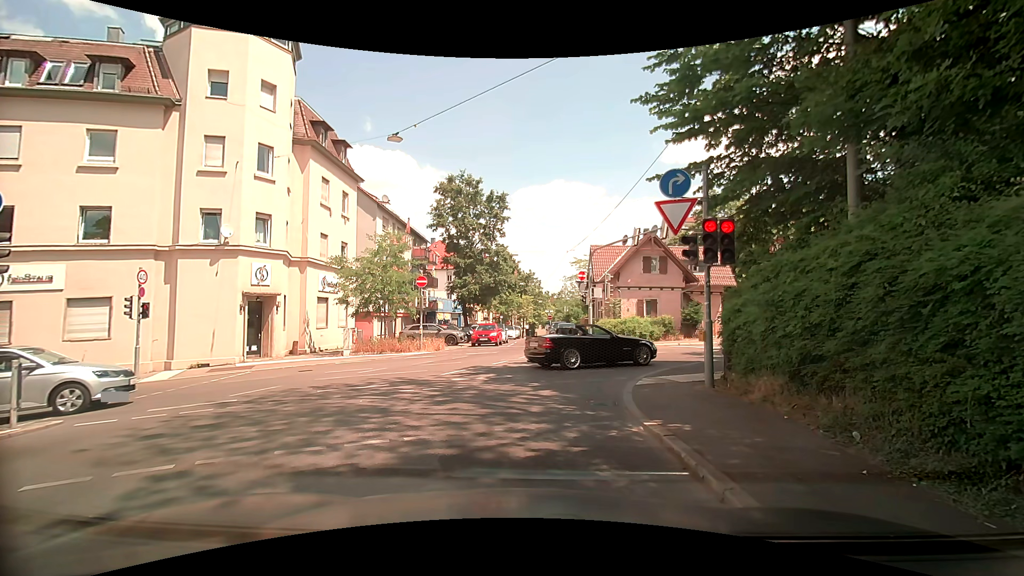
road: unclassified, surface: asphalt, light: Day
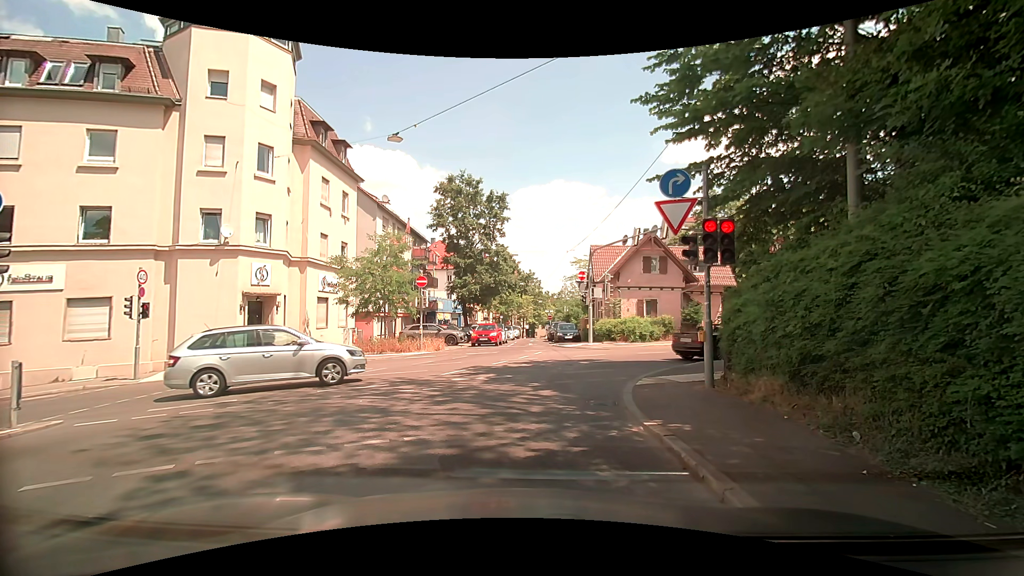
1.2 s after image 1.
(0.0, 0.0) m; 0°
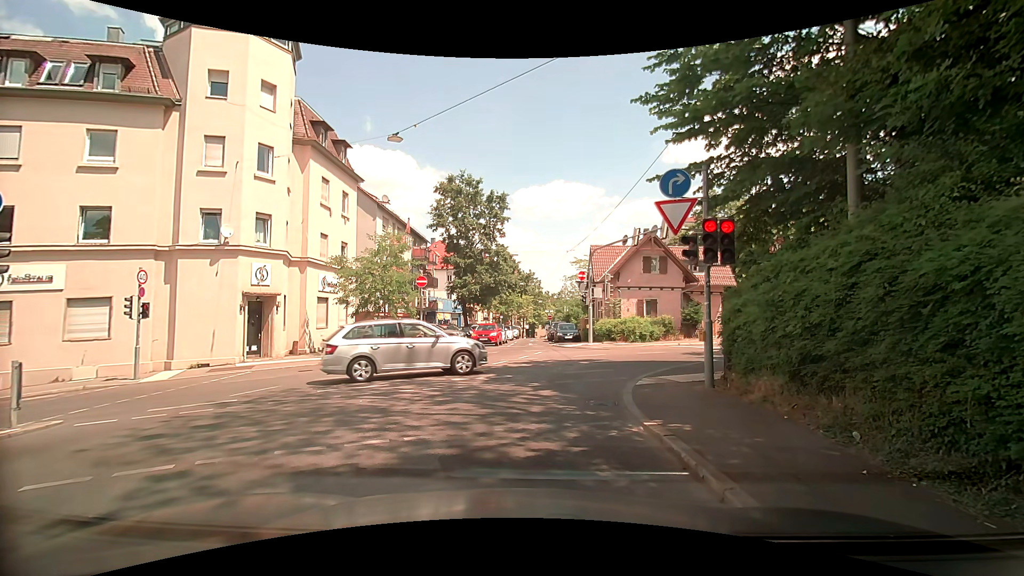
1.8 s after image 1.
(0.0, 0.0) m; 0°
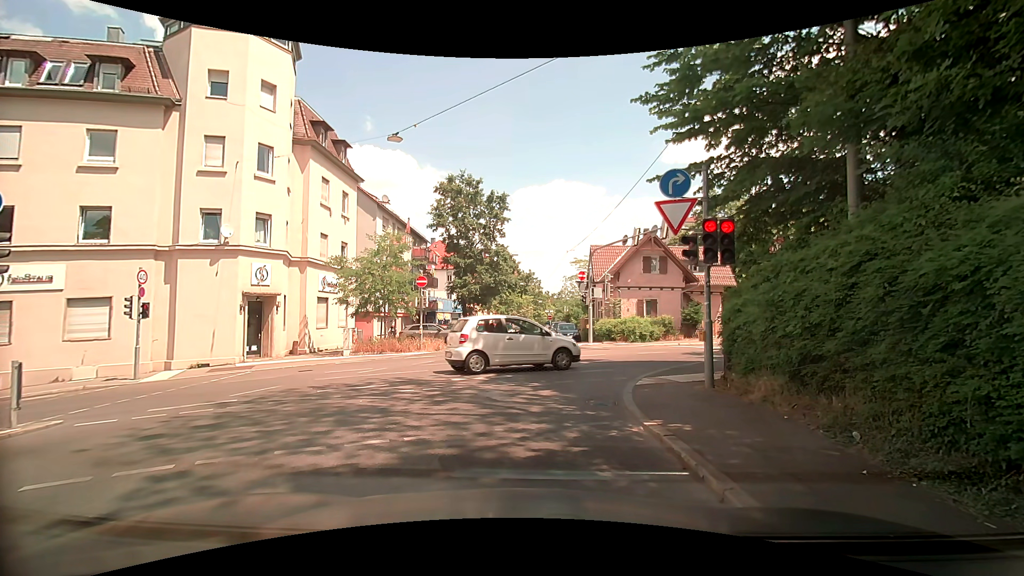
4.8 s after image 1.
(0.0, 0.0) m; 0°
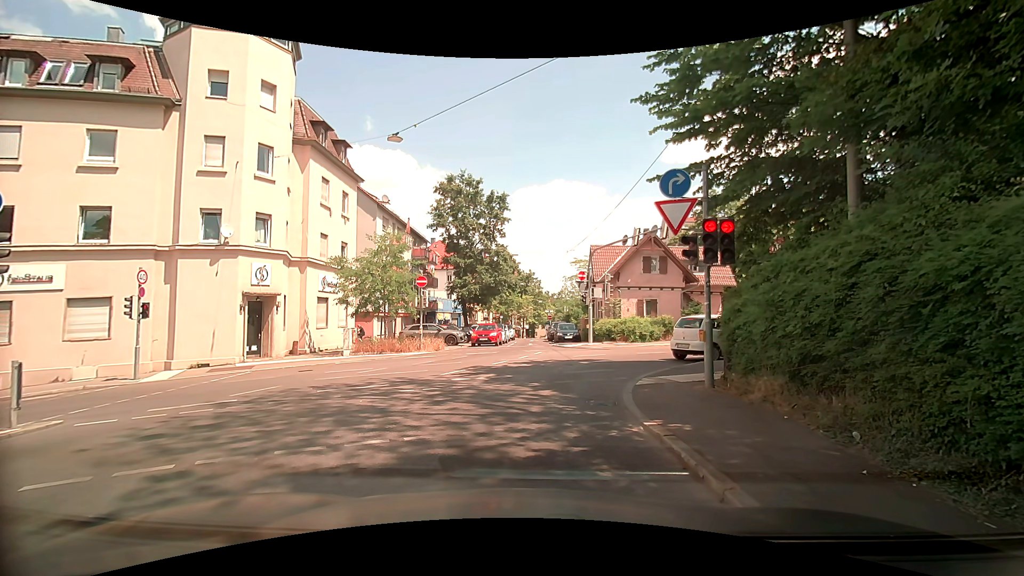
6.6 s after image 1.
(0.0, 0.0) m; 0°
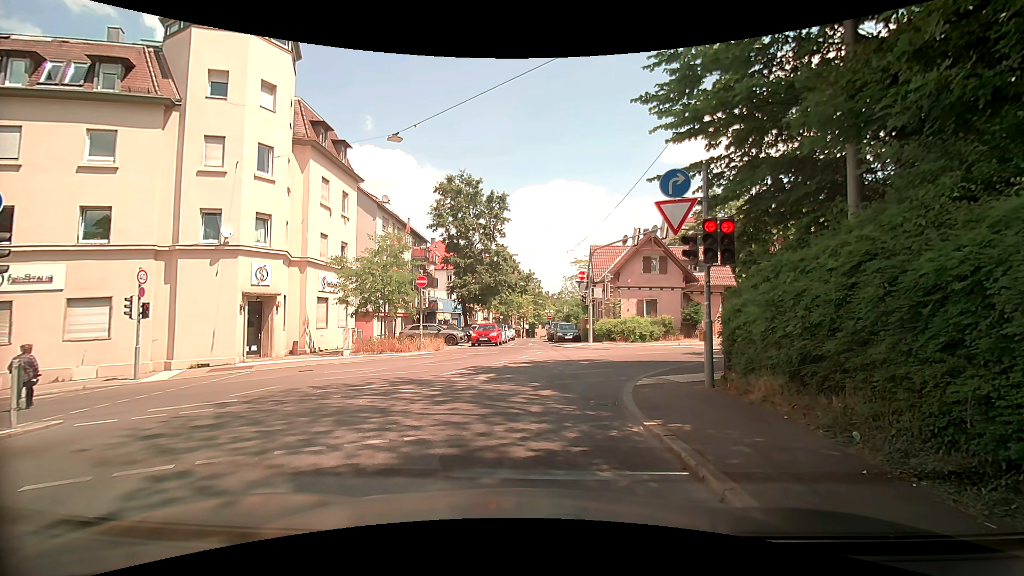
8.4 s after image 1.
(0.0, 0.0) m; 0°
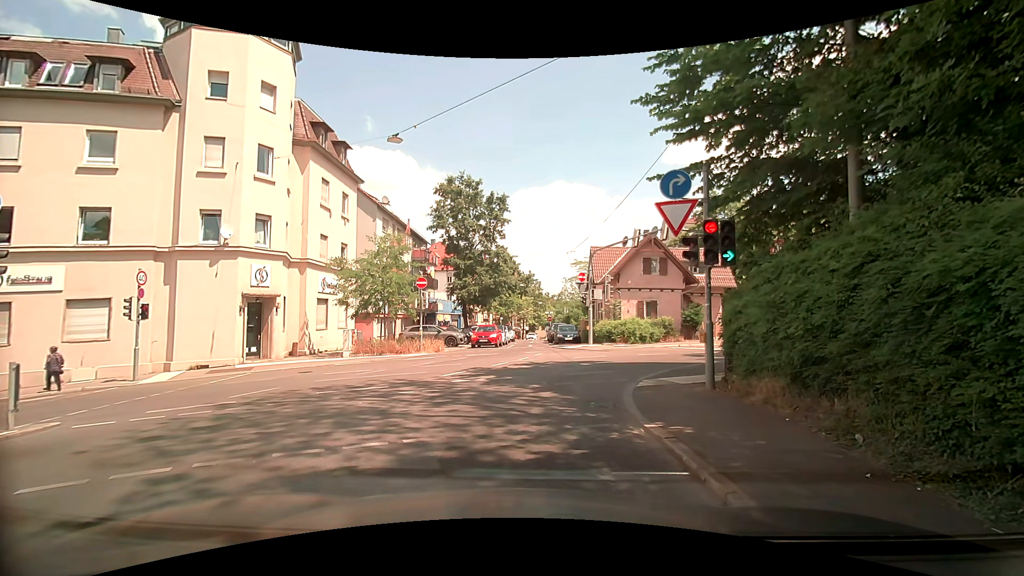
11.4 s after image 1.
(0.0, 0.0) m; 0°
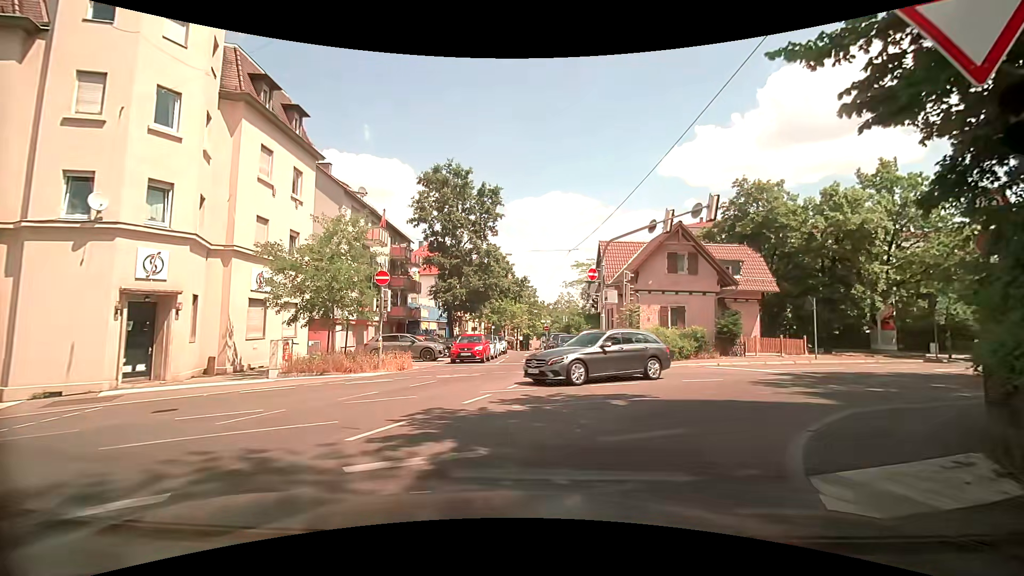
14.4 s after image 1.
(+0.2, +6.9) m; +2°
